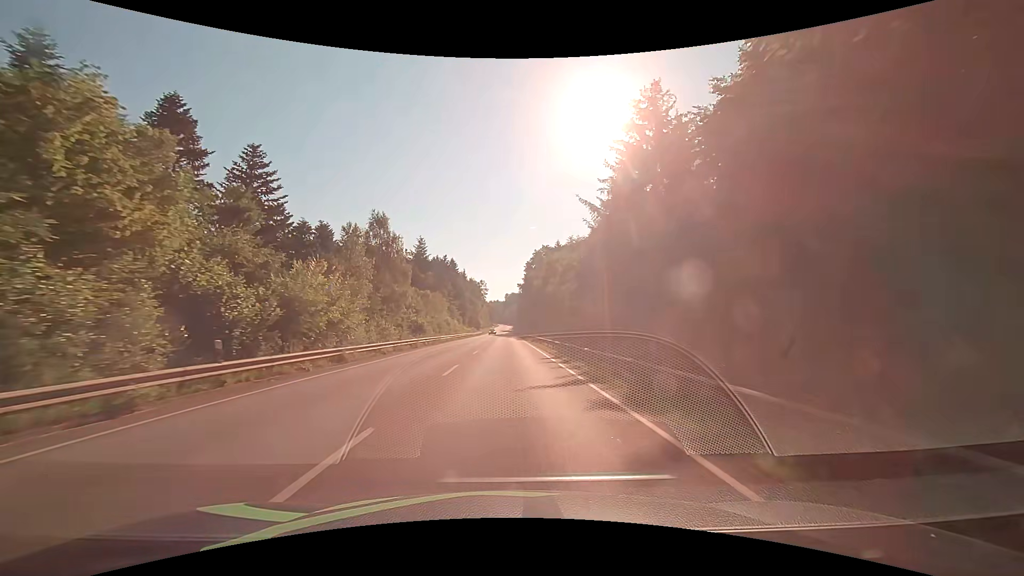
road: secondary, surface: asphalt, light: Day
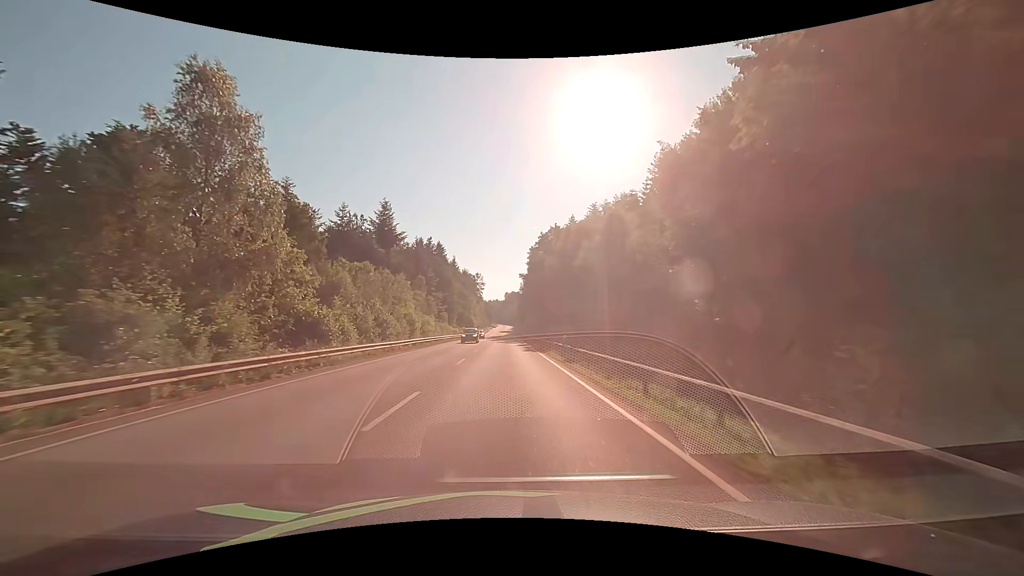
(+0.2, +32.3) m; 0°
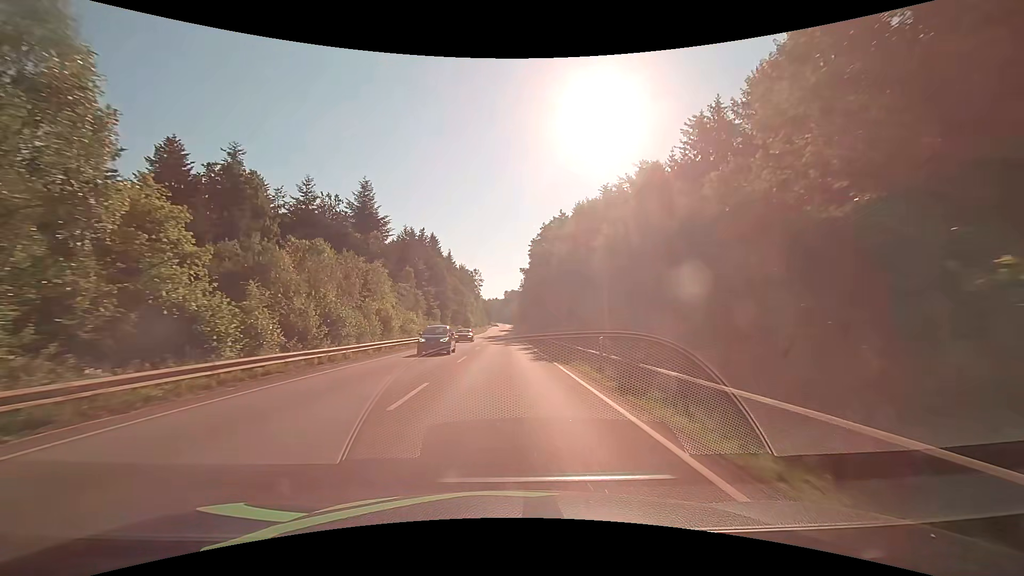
(0.0, +10.7) m; 0°
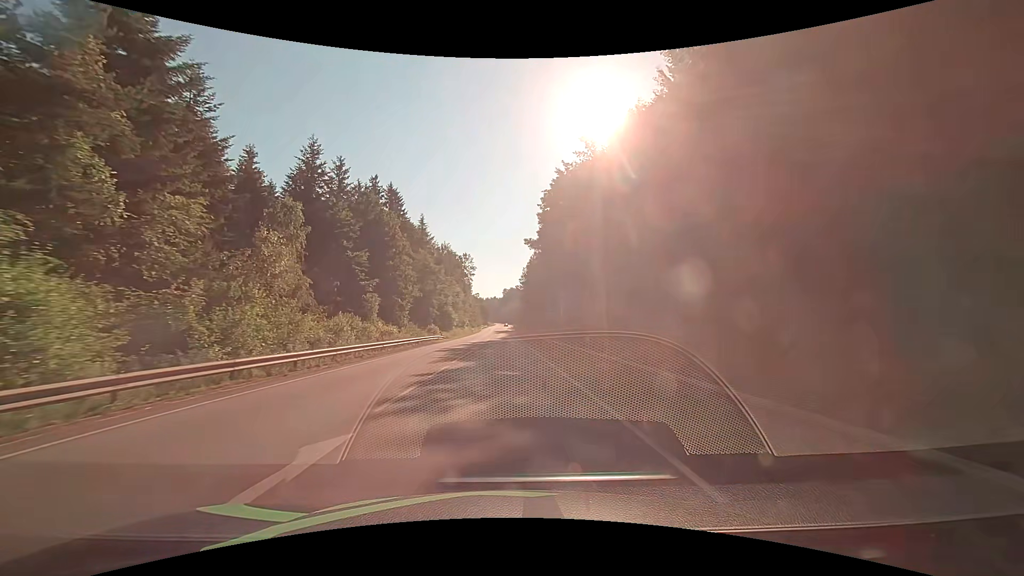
(+0.2, +43.0) m; 0°
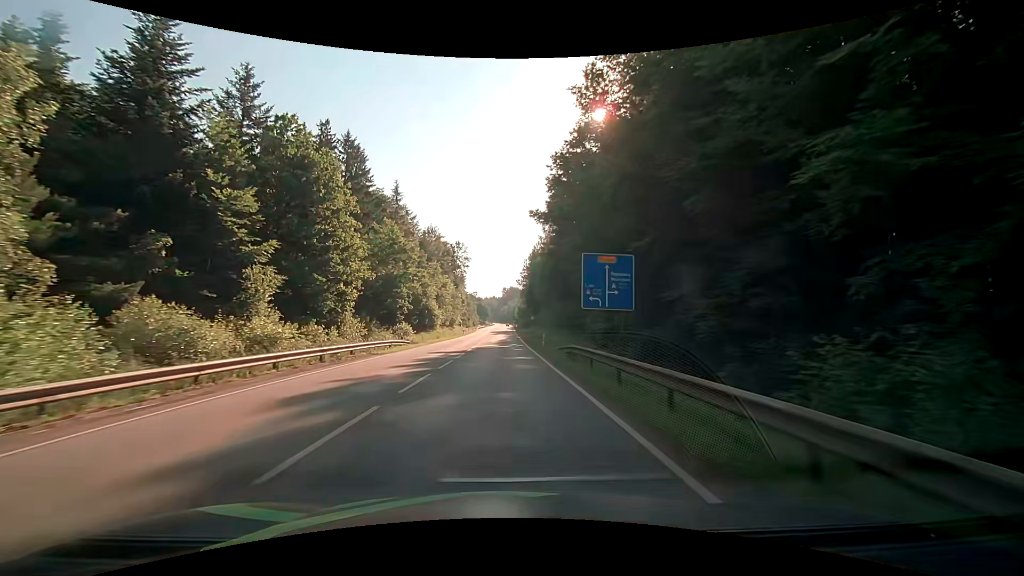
(+0.1, +21.5) m; 0°
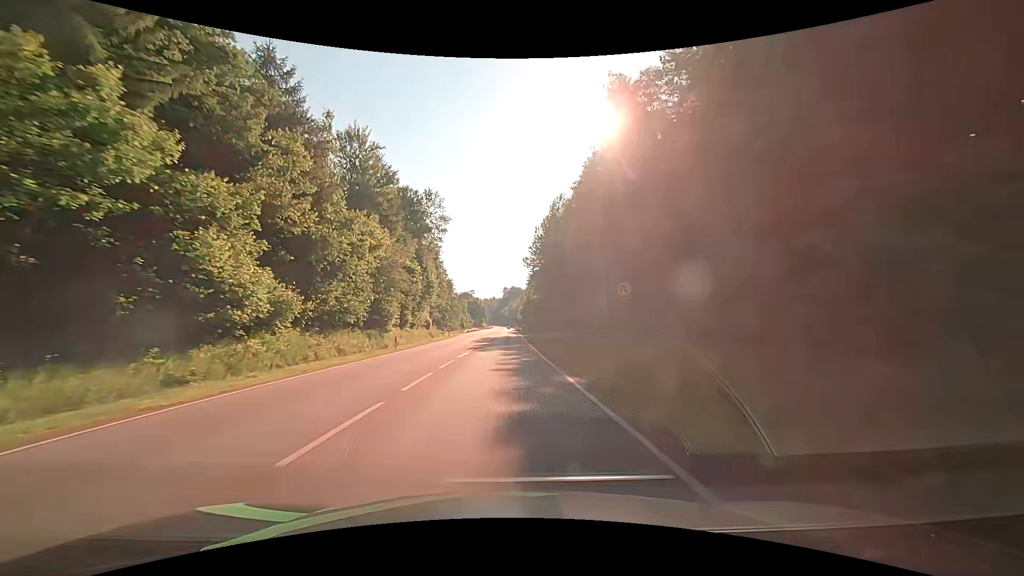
(0.0, +53.6) m; 0°
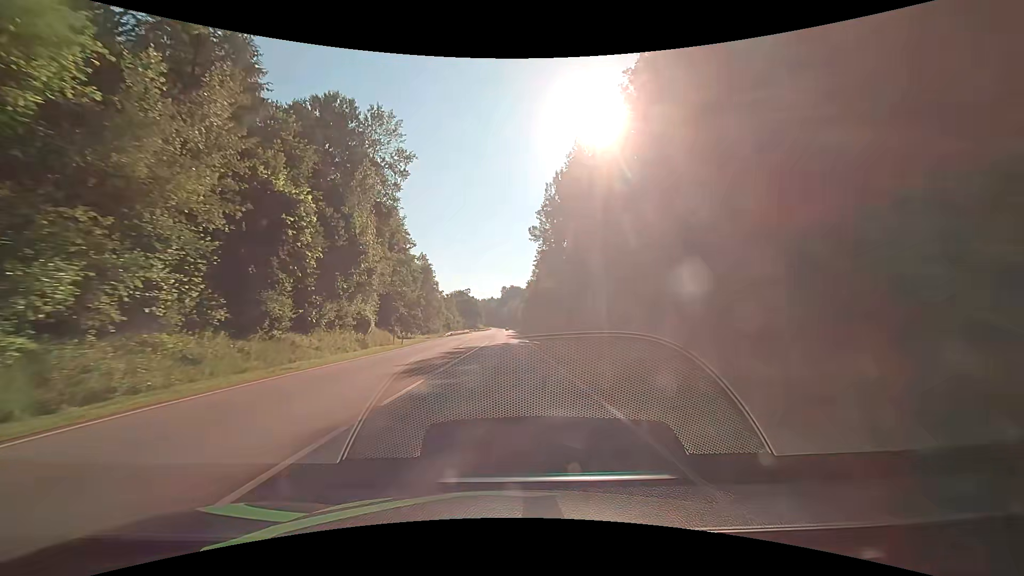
(+0.3, +32.2) m; +1°
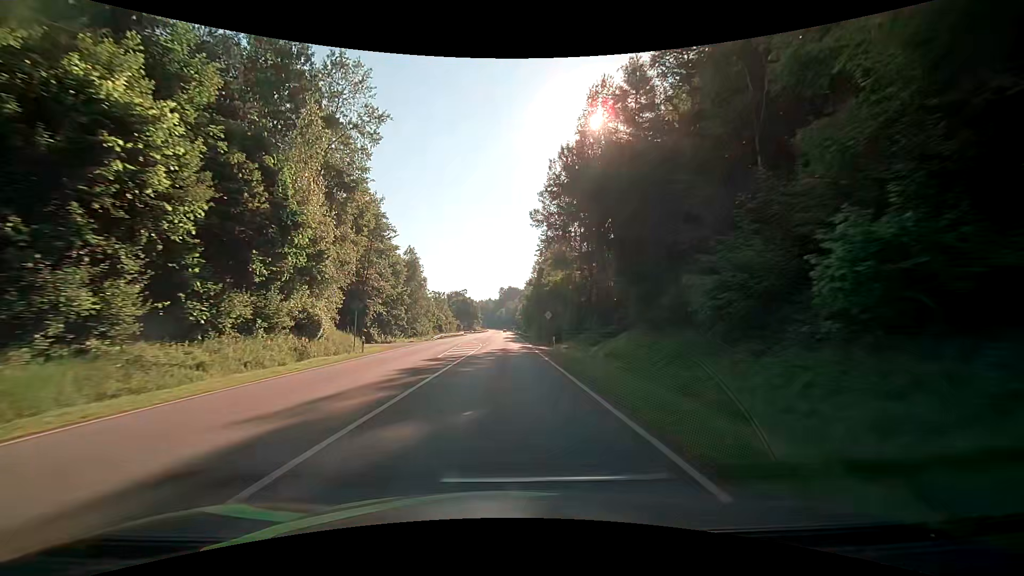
(0.0, +10.7) m; 0°
(0, +10) (0, +20) (0, +30) (0, +40) (0, +50) (0, +60) (0, +70) (0, +80) (0, +90) (0, +100) m
